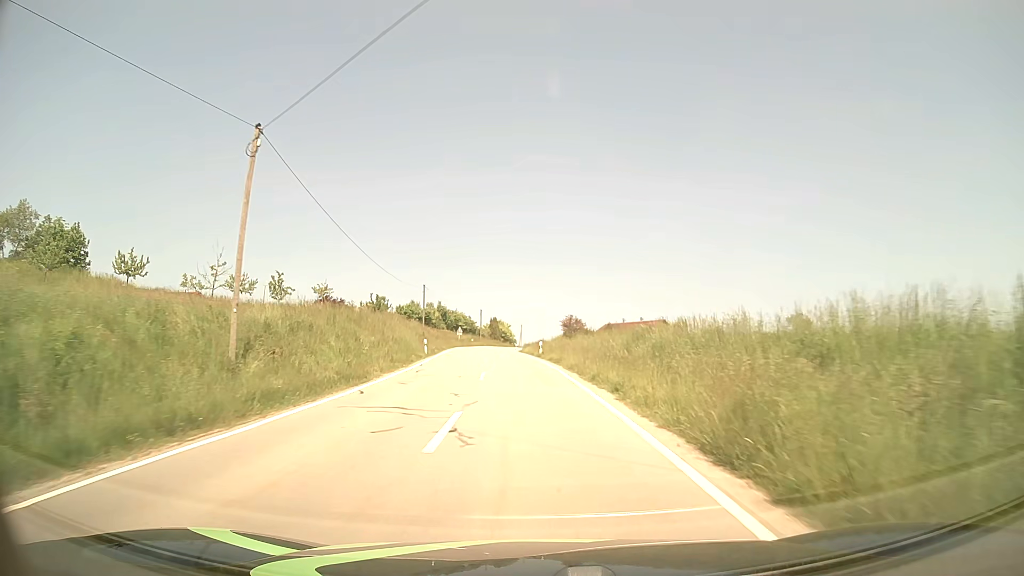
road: tertiary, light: Day
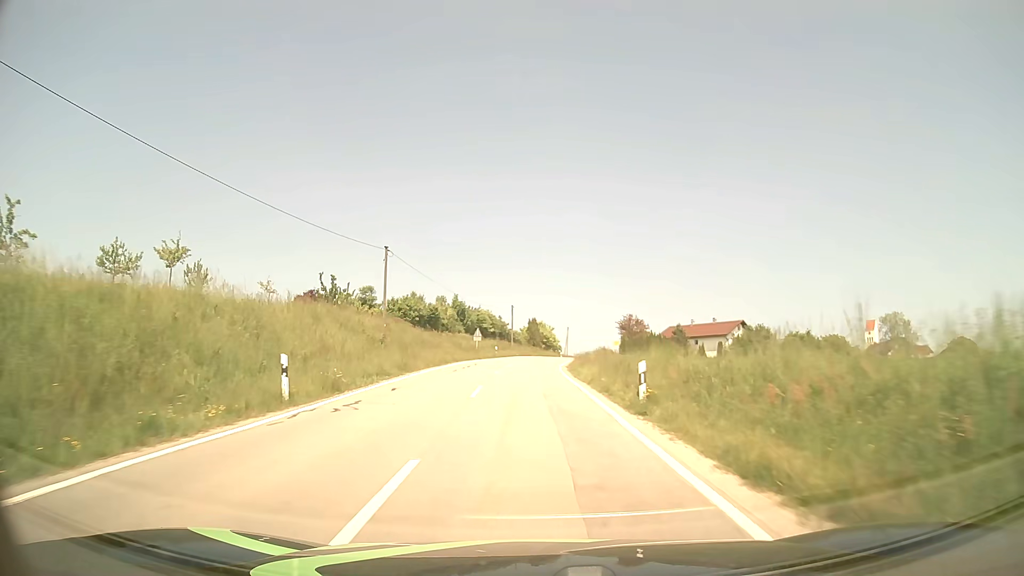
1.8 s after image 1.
(-0.8, +29.1) m; -4°
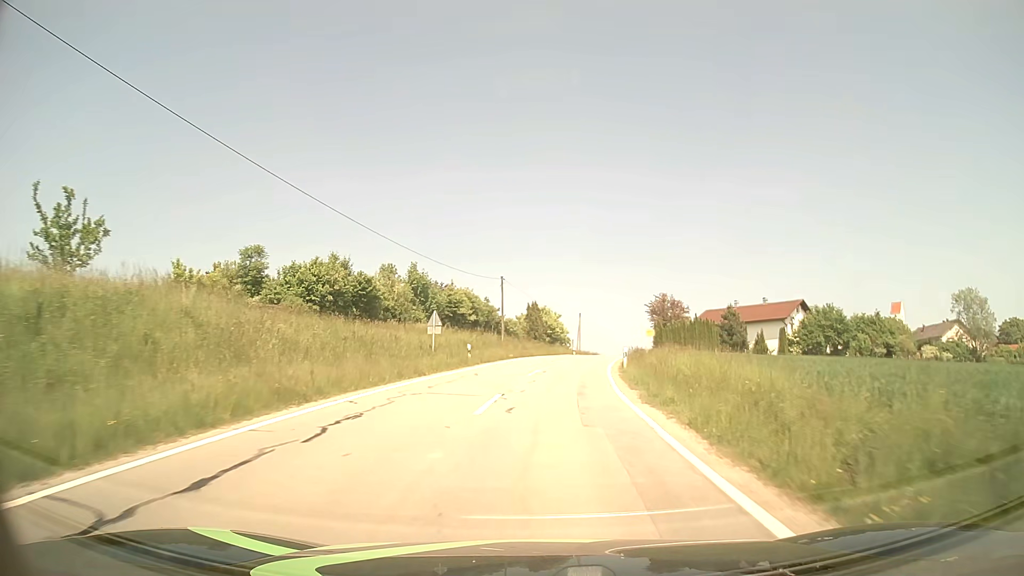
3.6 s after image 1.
(-0.4, +28.2) m; 0°
(0, +10) (+1, +20) (+2, +30) (+3, +40) (+4, +50) (+6, +60) (+8, +69) (+10, +79) (+12, +89) (+14, +99) m
